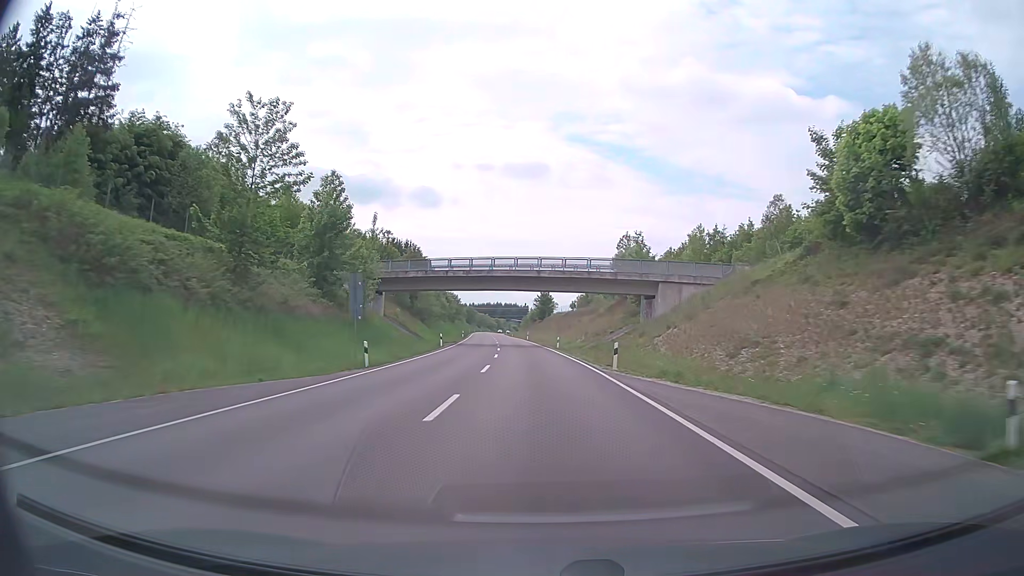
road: primary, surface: asphalt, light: Day
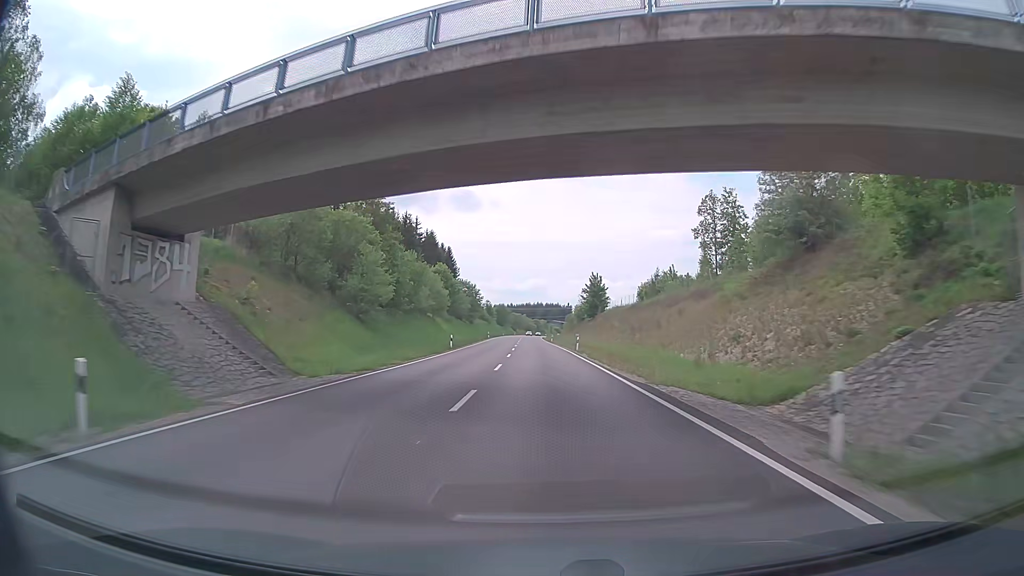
(-1.4, +47.1) m; -3°
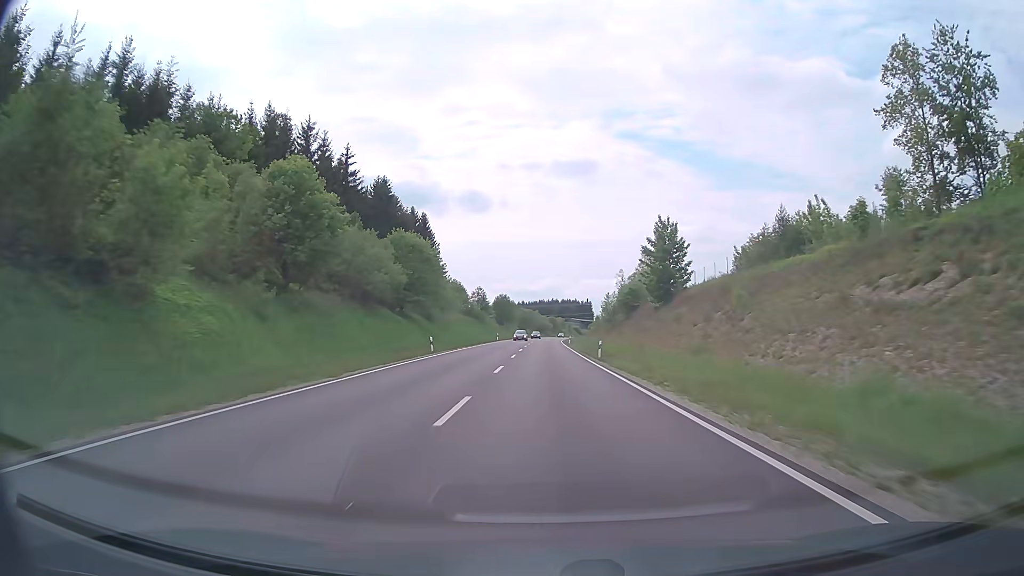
(-1.1, +62.2) m; -1°
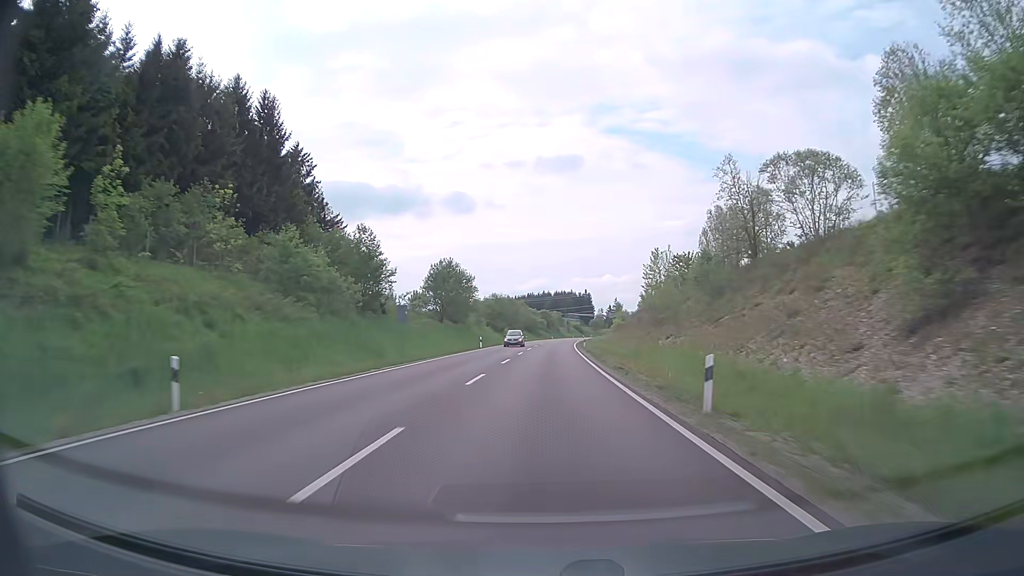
(+0.4, +76.9) m; +1°
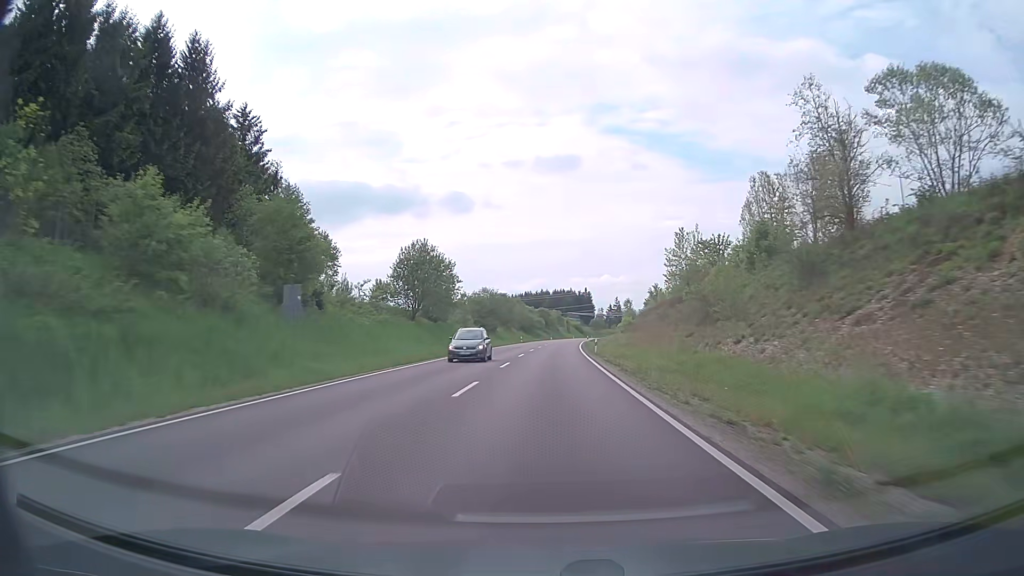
(0.0, +15.3) m; 0°
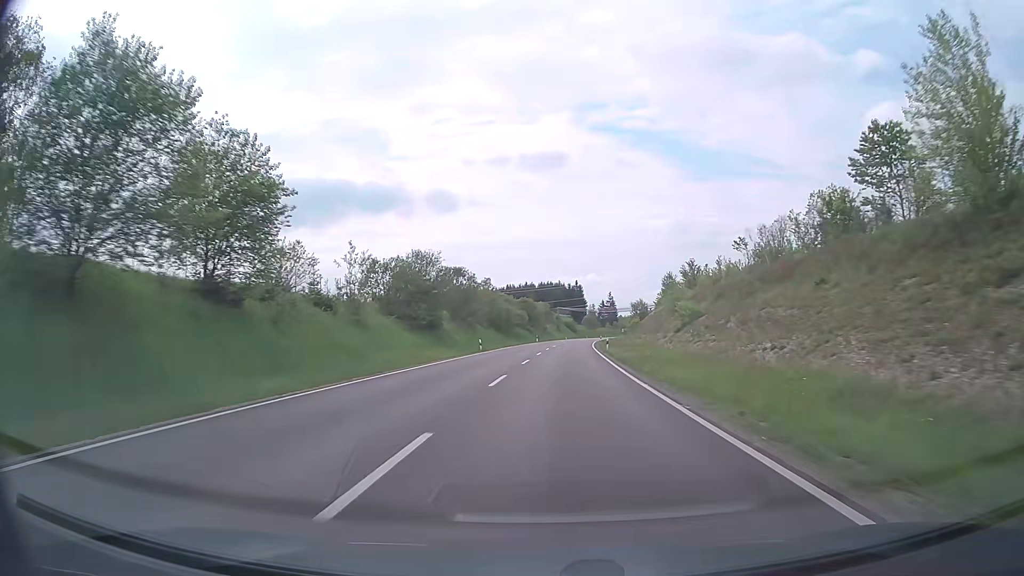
(+0.4, +45.5) m; +1°
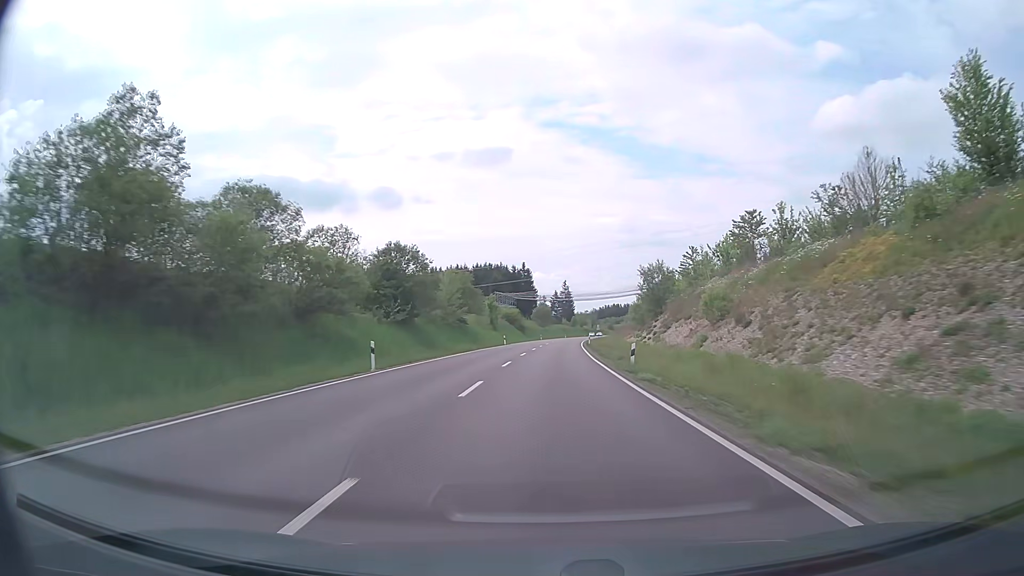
(+3.0, +75.3) m; +4°
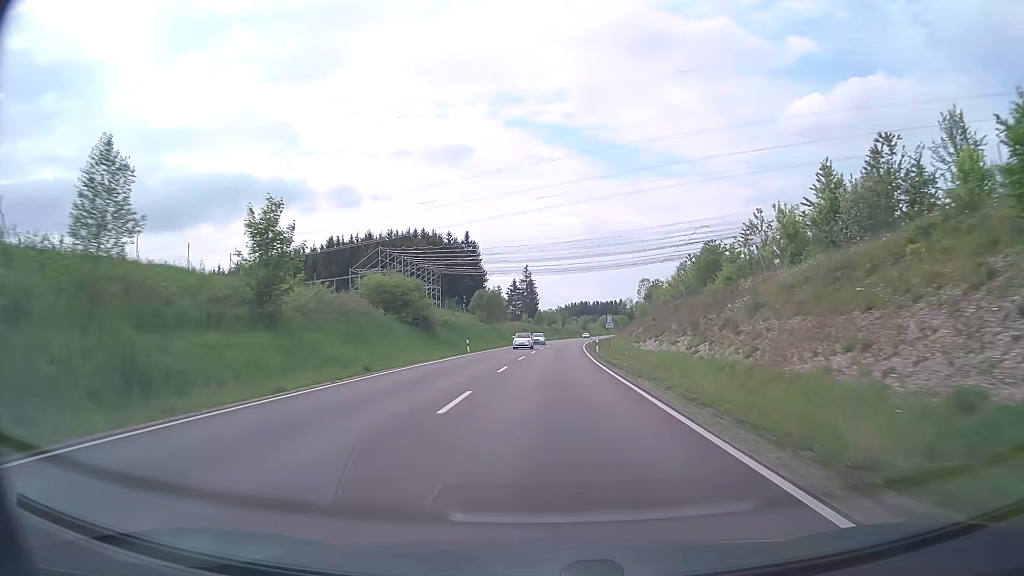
(+2.0, +74.9) m; +3°
(0, +10) (0, +20) (0, +30) (0, +40) (+1, +50) (+1, +60) (+2, +70) (+2, +80) (+3, +90) (+3, +100) m
